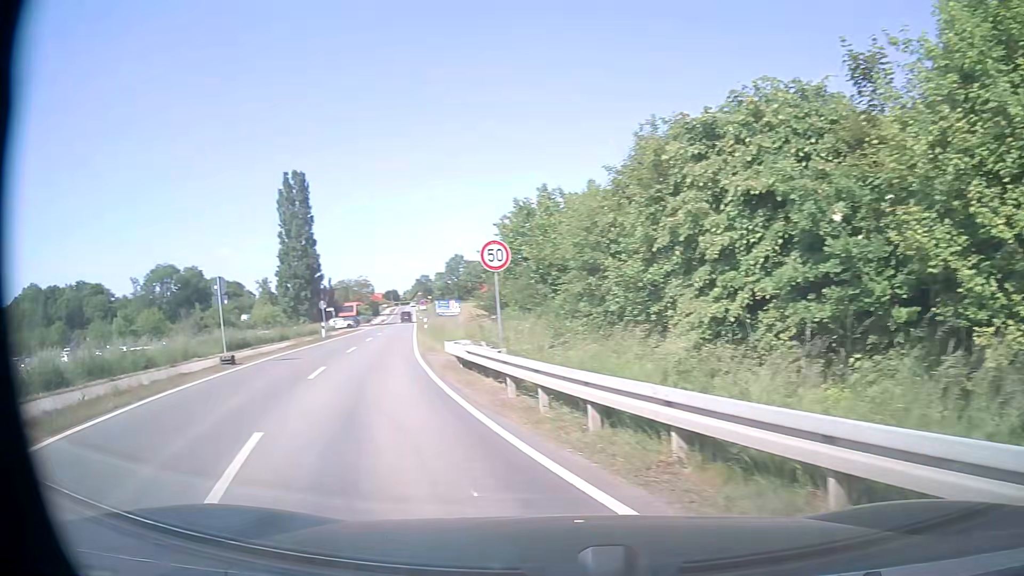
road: tertiary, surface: asphalt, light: Day
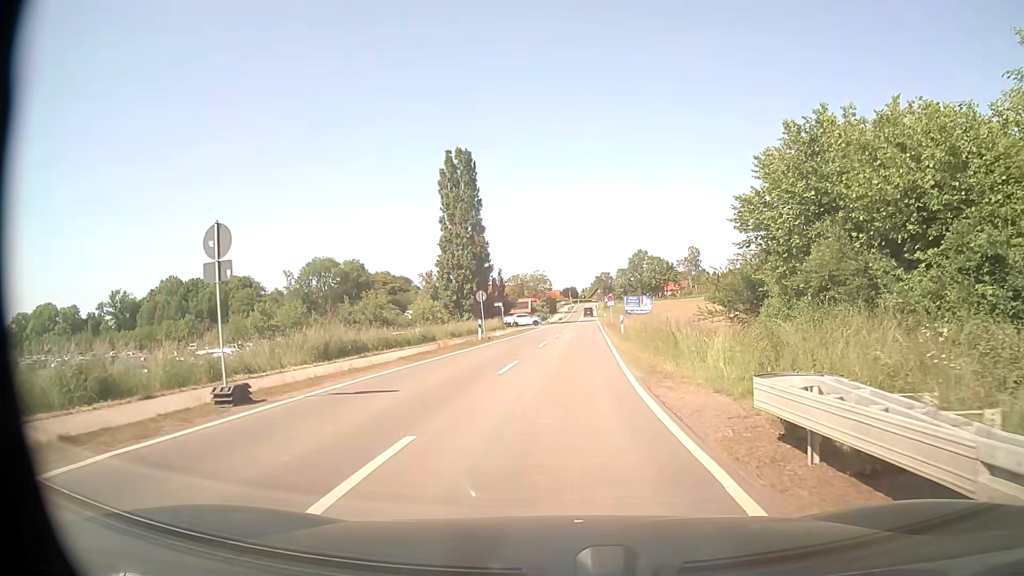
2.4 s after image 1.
(-2.9, +12.7) m; -14°
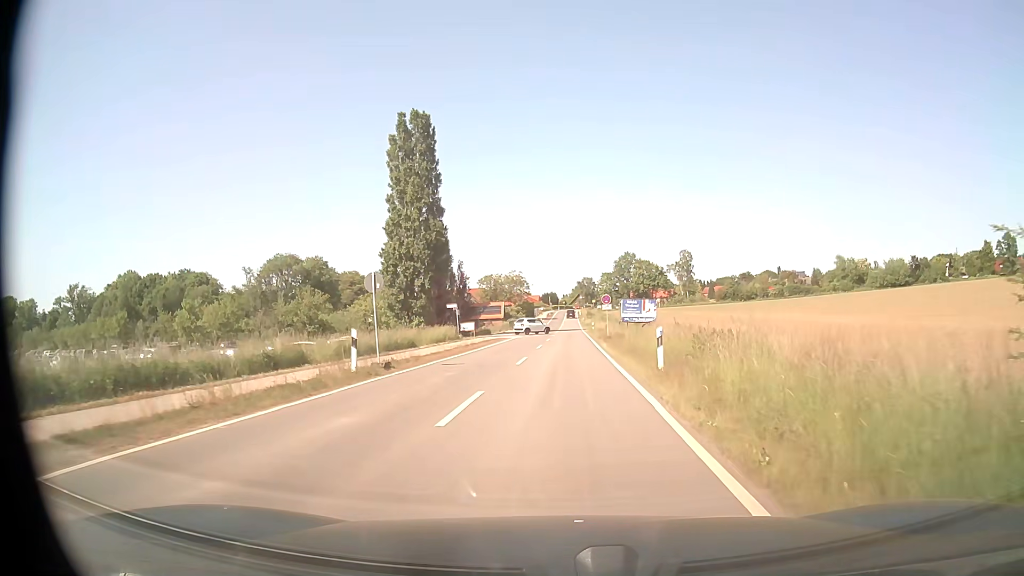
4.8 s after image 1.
(+0.2, +19.4) m; +1°
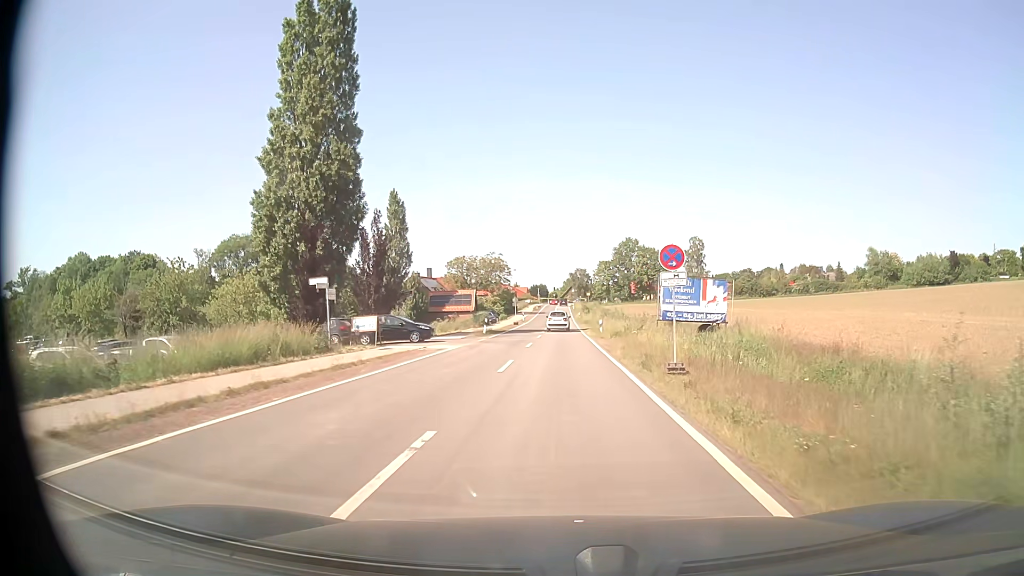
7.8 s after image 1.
(+0.4, +28.9) m; +1°
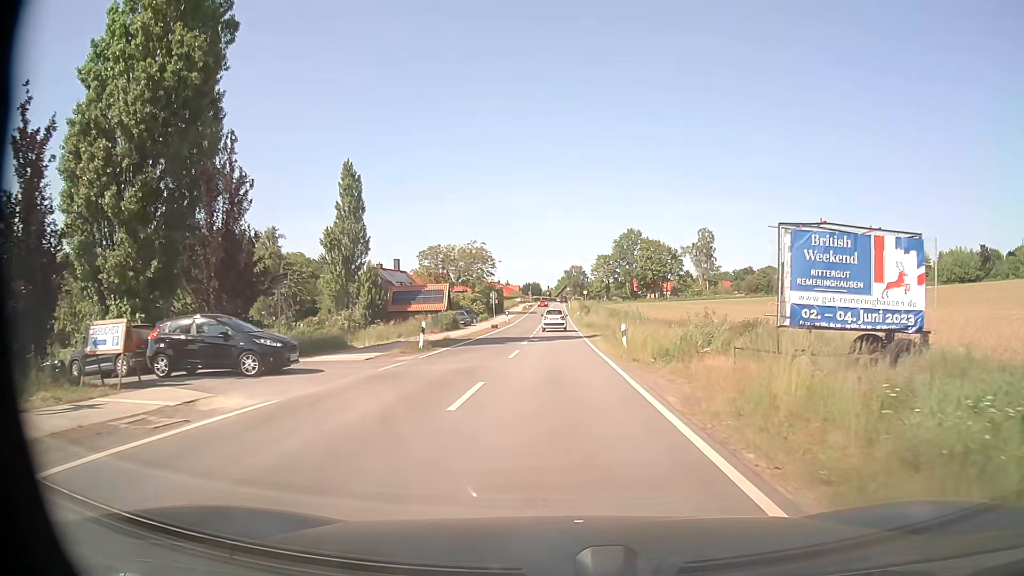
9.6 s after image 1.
(+0.2, +18.5) m; +1°
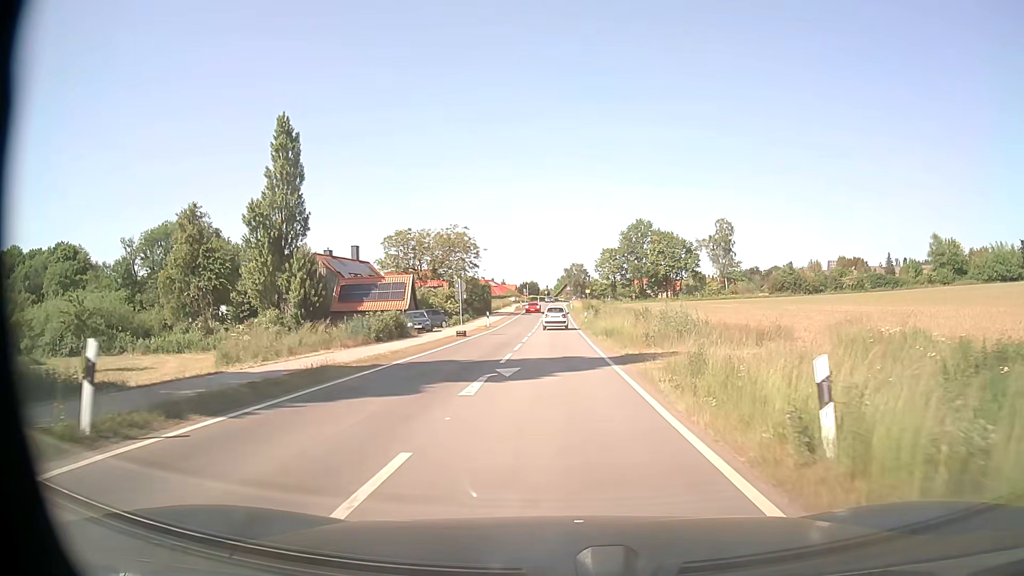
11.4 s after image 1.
(-0.1, +18.8) m; 0°
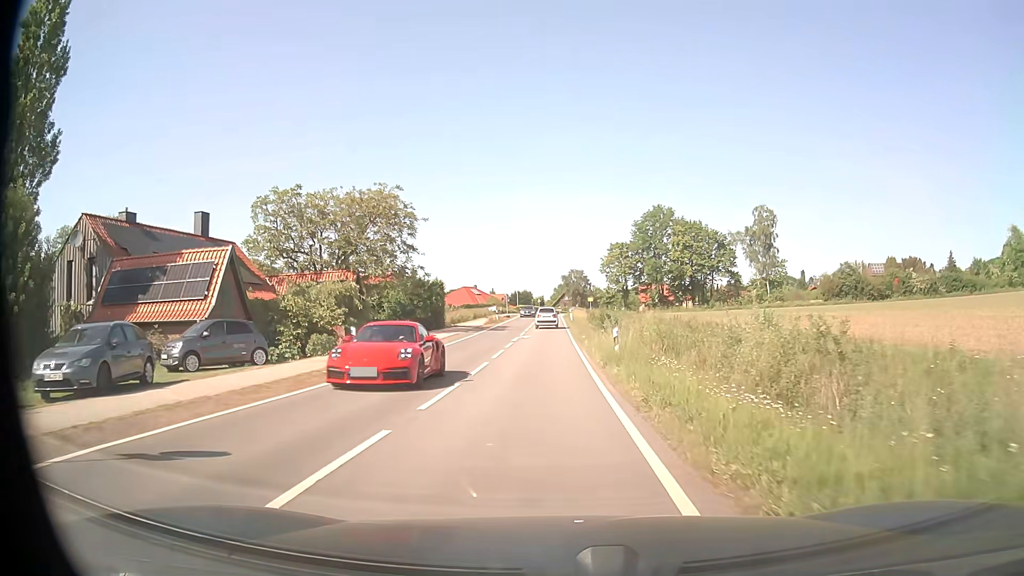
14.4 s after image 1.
(+0.4, +32.0) m; 0°
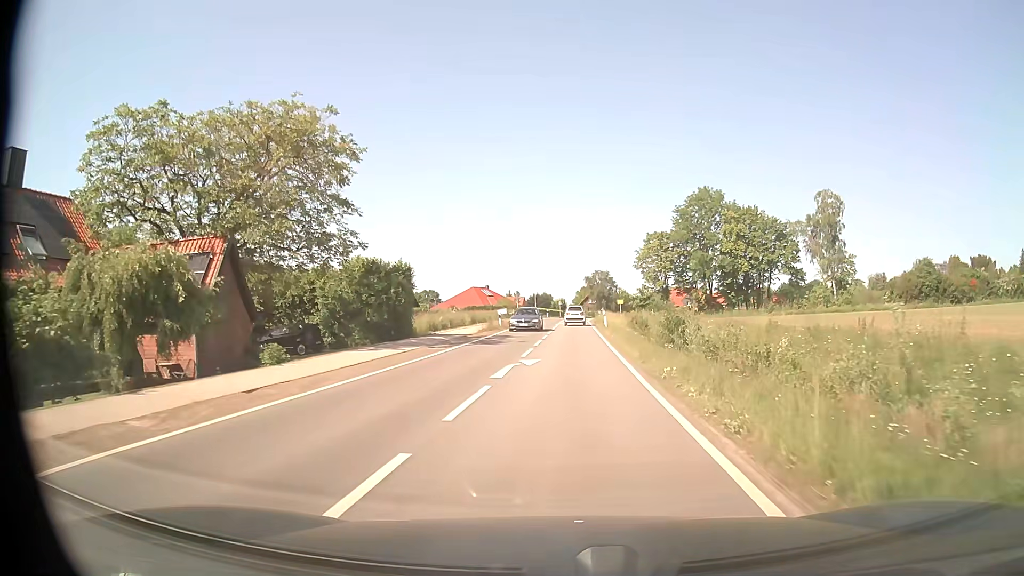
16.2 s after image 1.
(-0.5, +19.9) m; -2°
(0, +10) (0, +20) (0, +30) (0, +40) (+1, +50) (+1, +60) (+1, +70) (+2, +80) (+2, +90) (+4, +100) m
